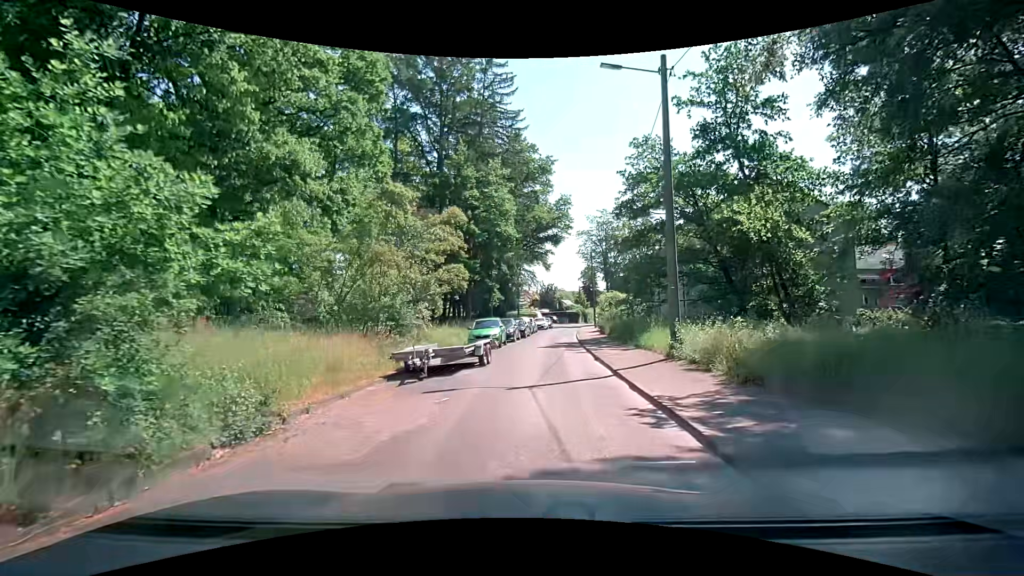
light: Day
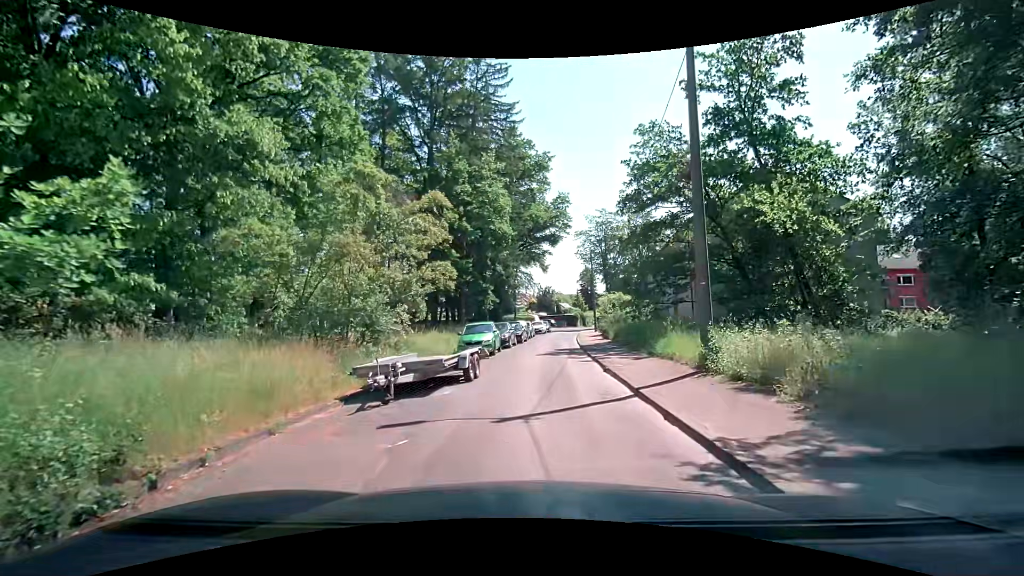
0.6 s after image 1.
(0.0, +2.6) m; -1°
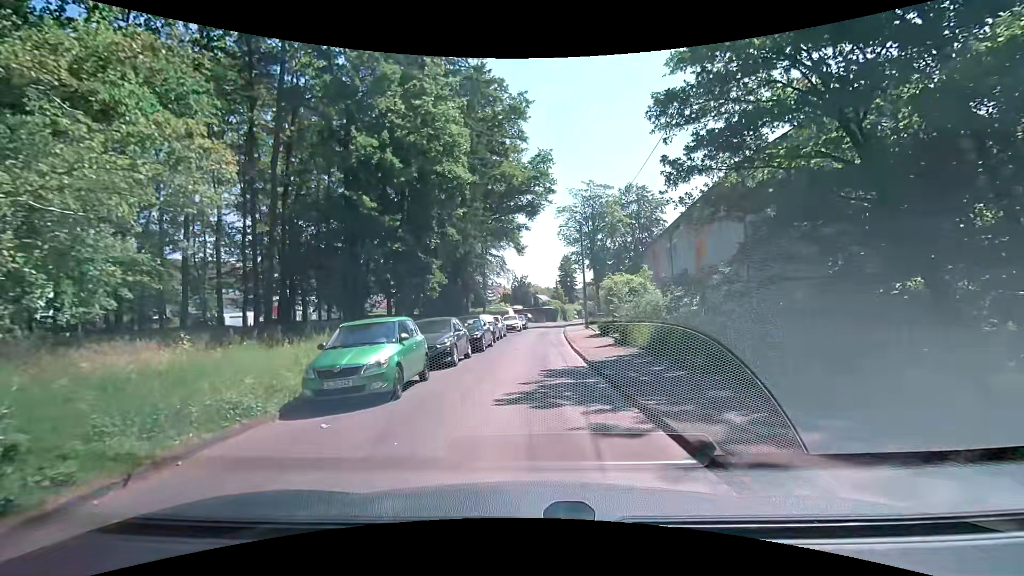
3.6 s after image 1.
(+0.5, +12.6) m; +5°
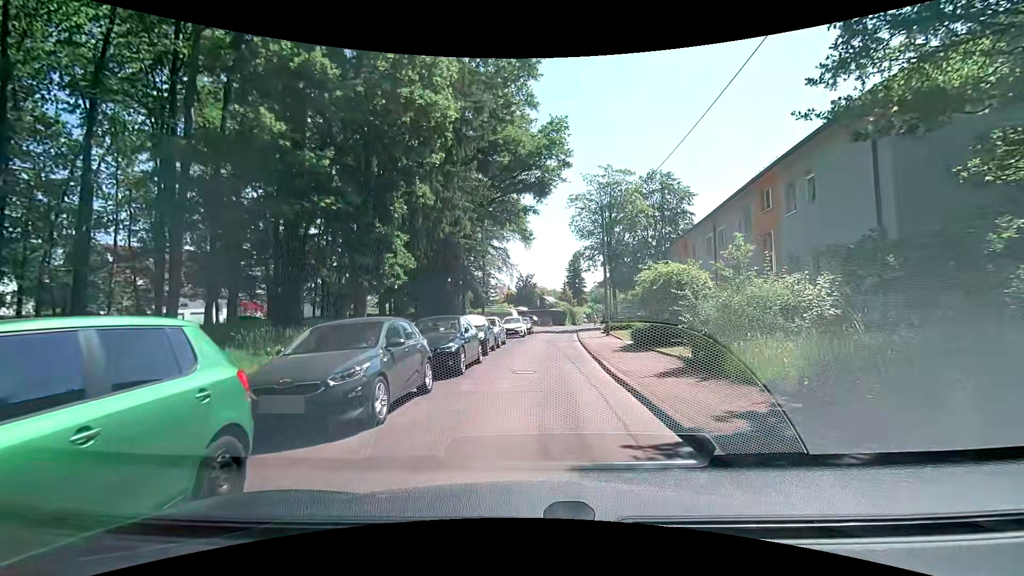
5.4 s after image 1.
(-0.3, +7.8) m; -3°
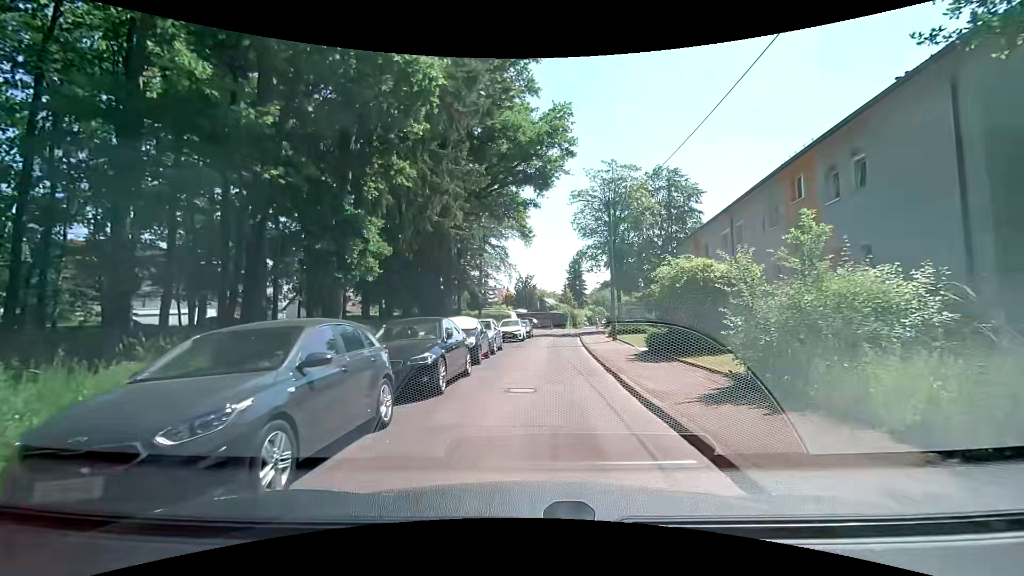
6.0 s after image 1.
(0.0, +2.8) m; 0°
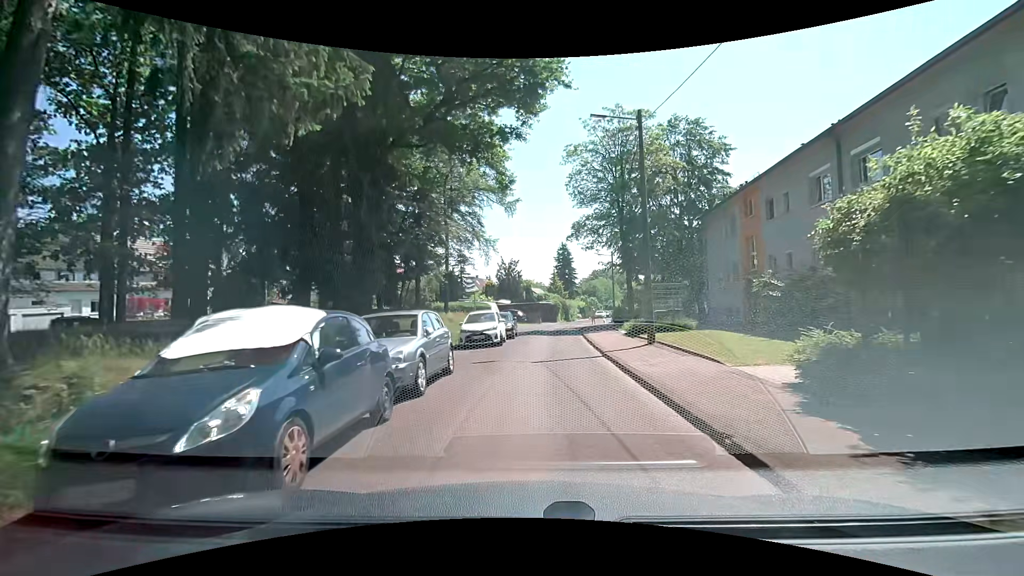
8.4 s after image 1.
(+0.3, +11.6) m; +3°
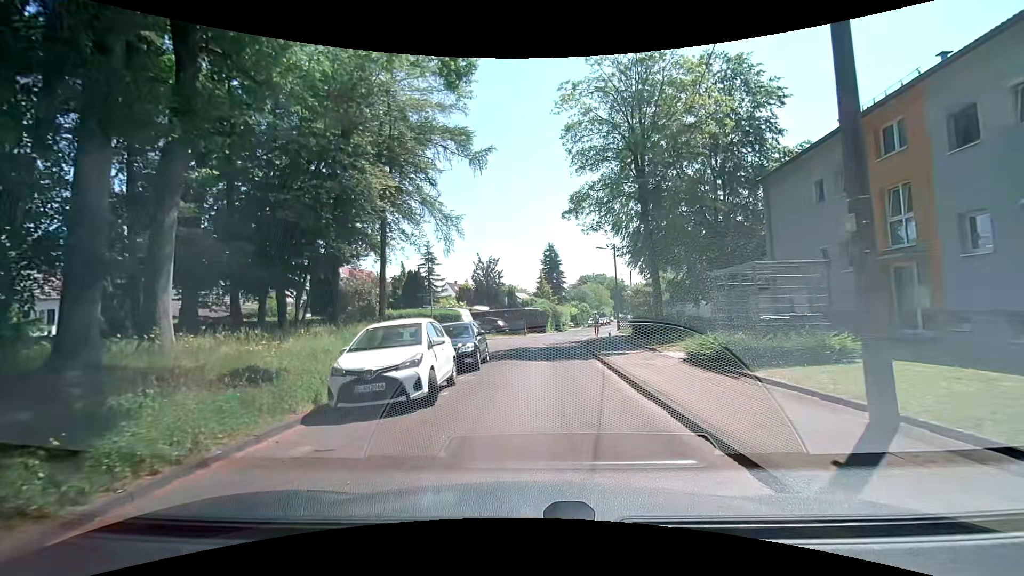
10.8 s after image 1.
(-0.1, +12.0) m; 0°
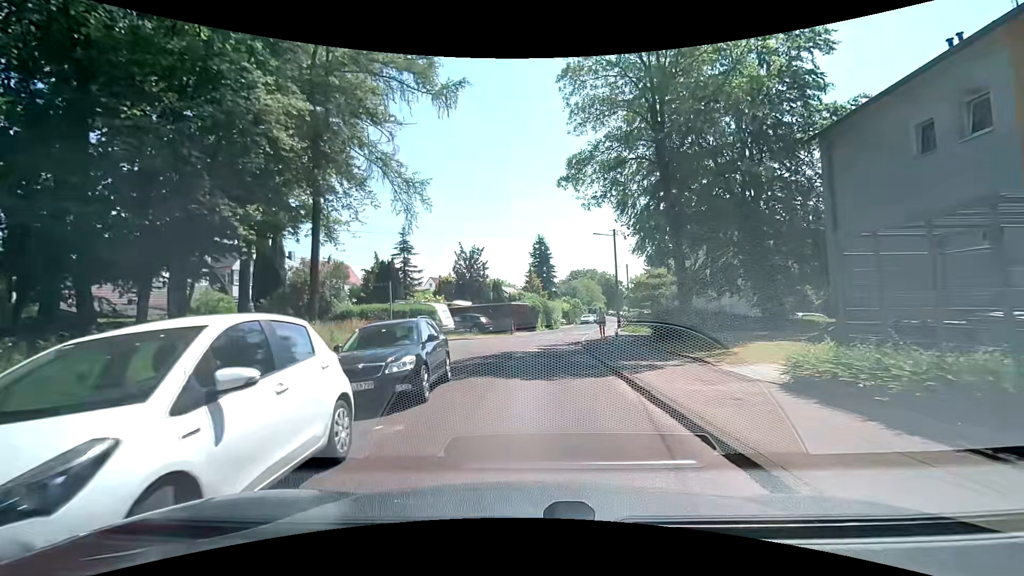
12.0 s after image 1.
(+0.1, +6.0) m; +2°
